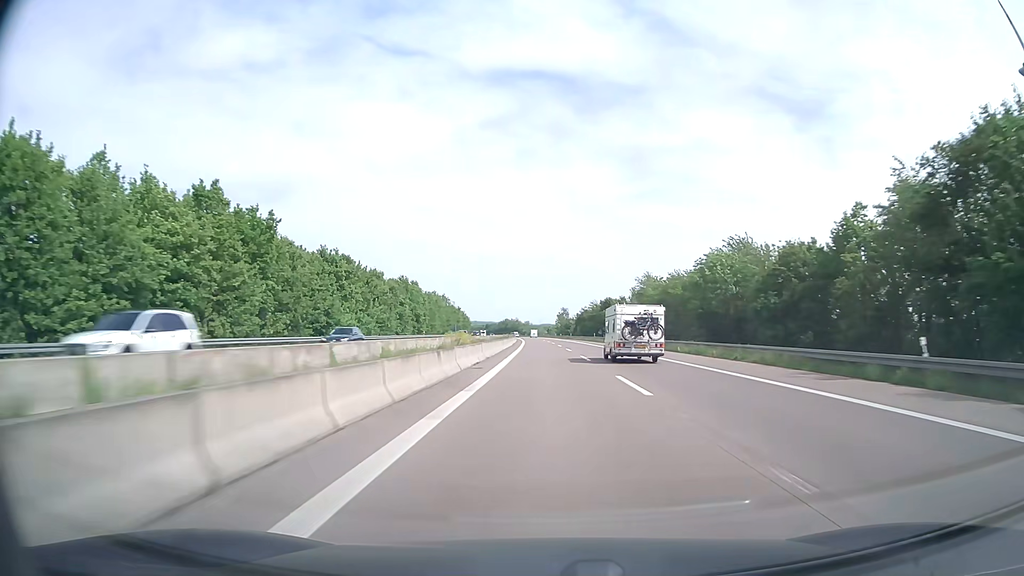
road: motorway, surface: asphalt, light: Day
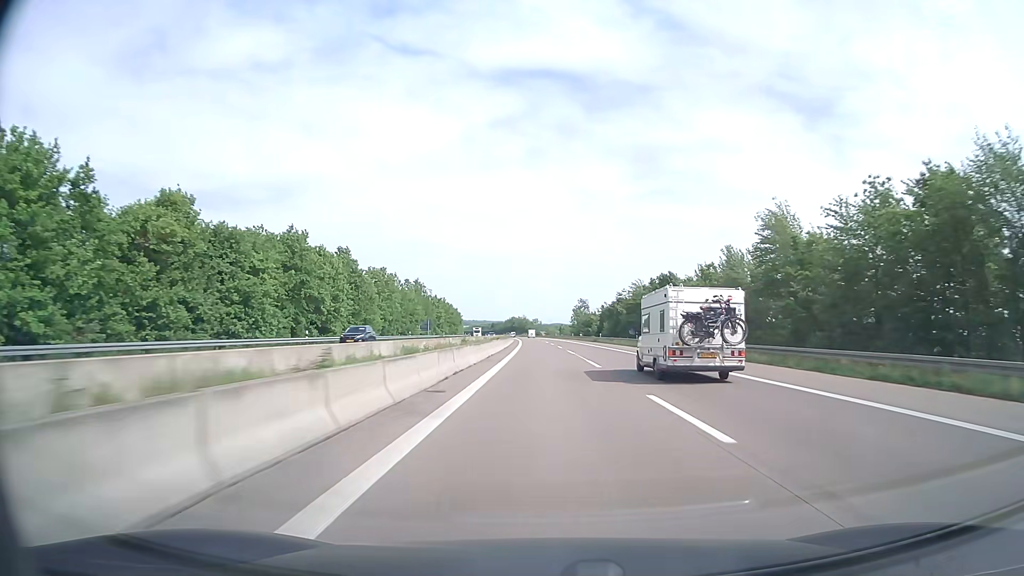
(-0.3, +59.7) m; -1°
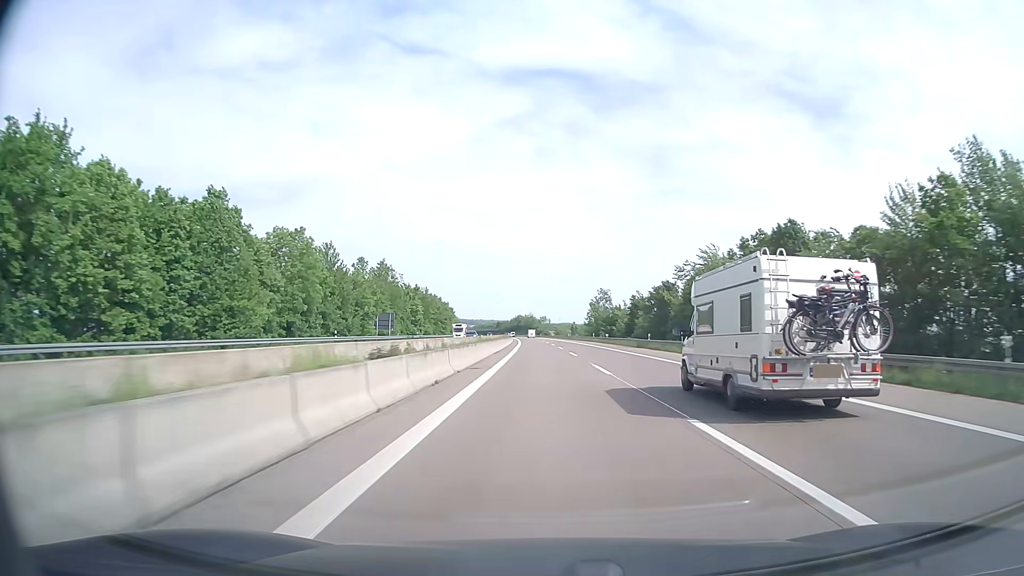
(-0.4, +39.7) m; -1°
(0, +10) (0, +20) (0, +30) (0, +40) (0, +50) (-1, +60) (-1, +70) (-1, +80) (-1, +90) (-2, +100) m
